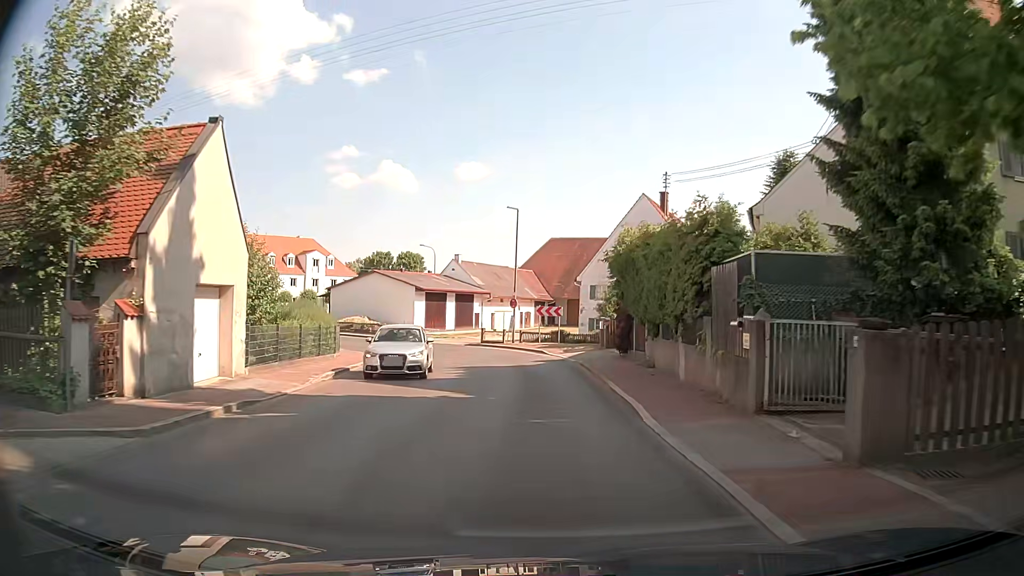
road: tertiary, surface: asphalt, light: Day
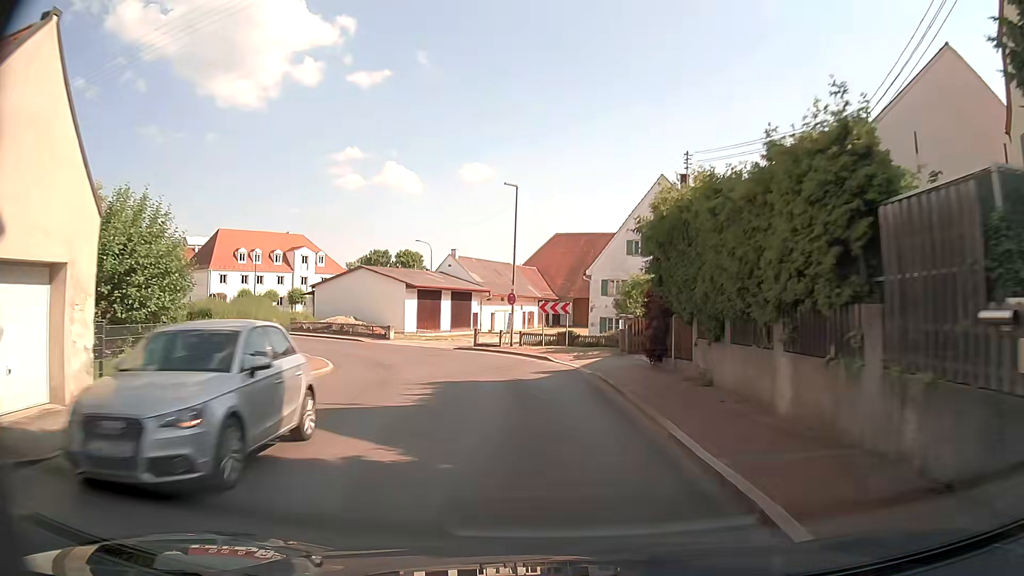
(0.0, +6.5) m; -1°
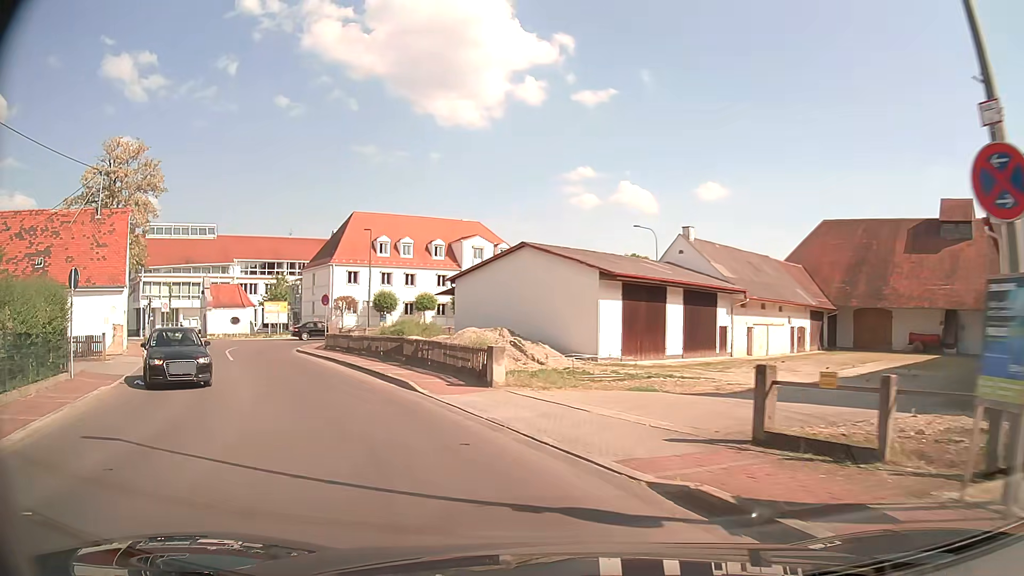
(-2.7, +27.0) m; -19°
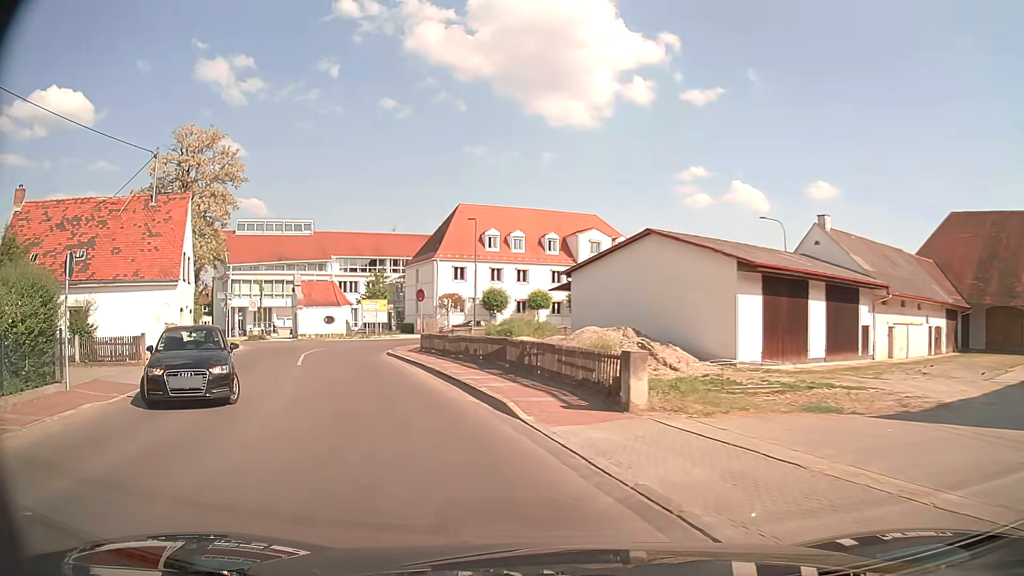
(-0.4, +4.7) m; -10°
